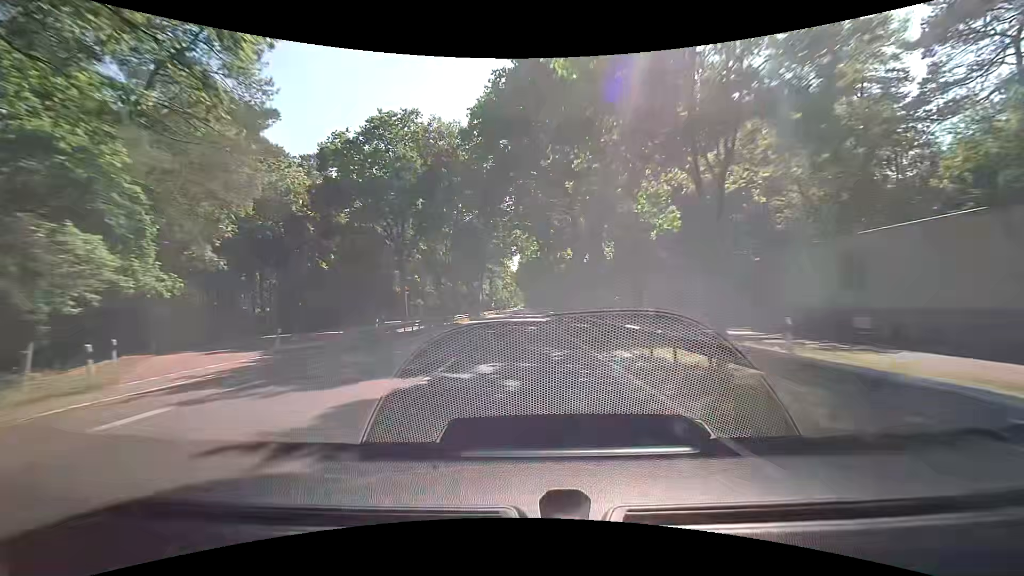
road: primary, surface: asphalt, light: Day
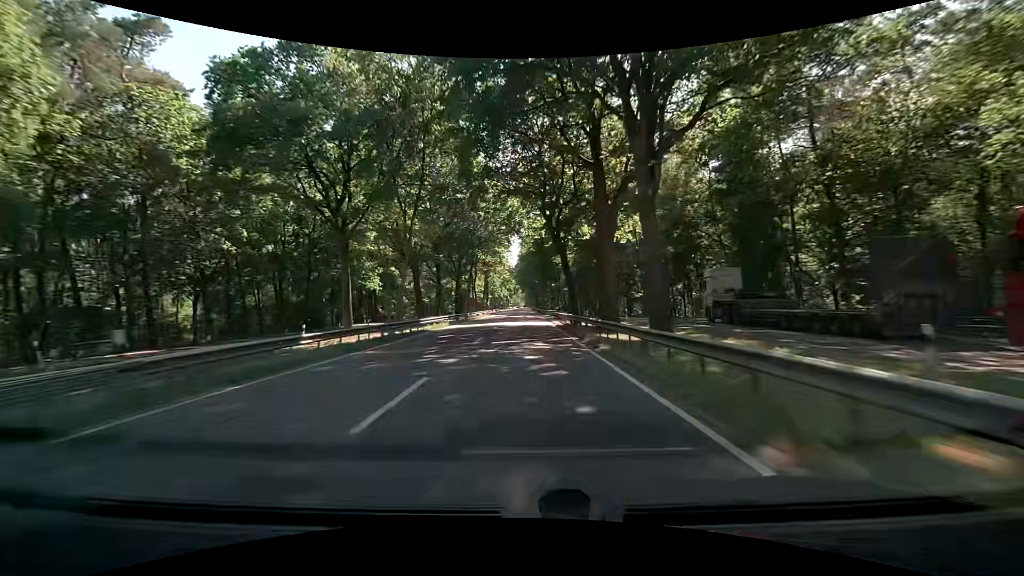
(0.0, +15.7) m; 0°
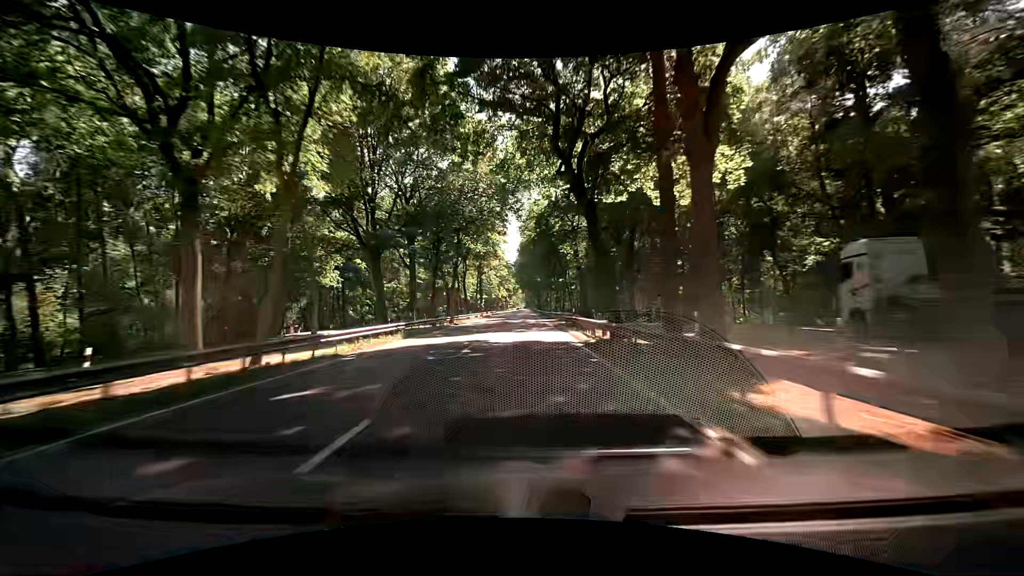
(0.0, +15.7) m; 0°
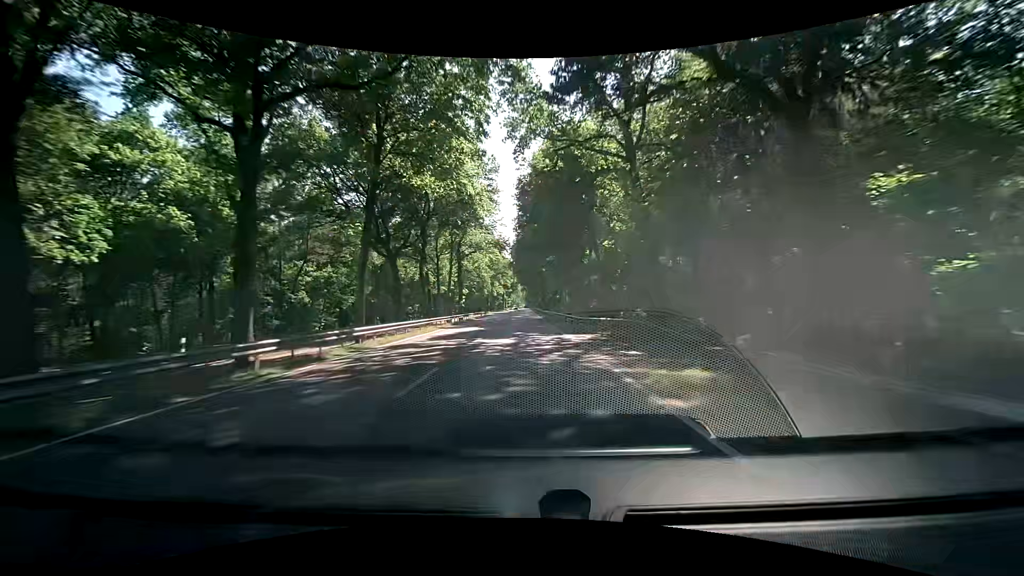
(+0.2, +31.5) m; 0°
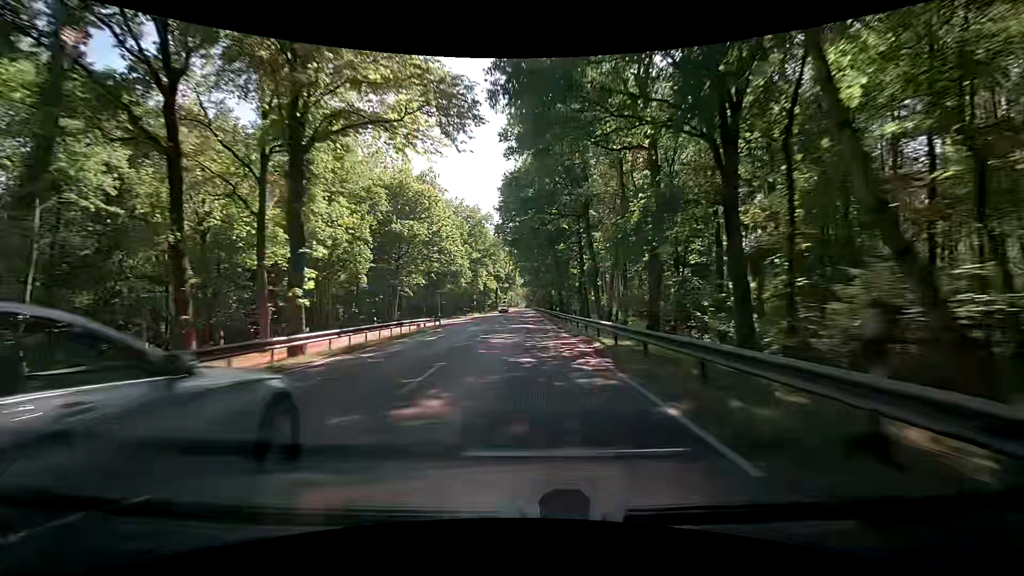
(+0.1, +47.4) m; 0°
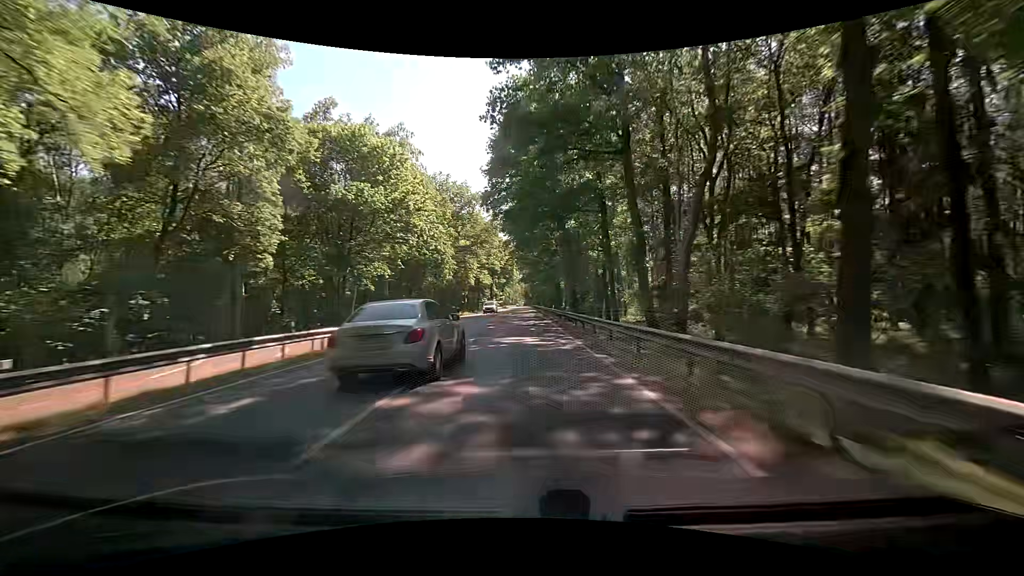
(0.0, +15.3) m; 0°
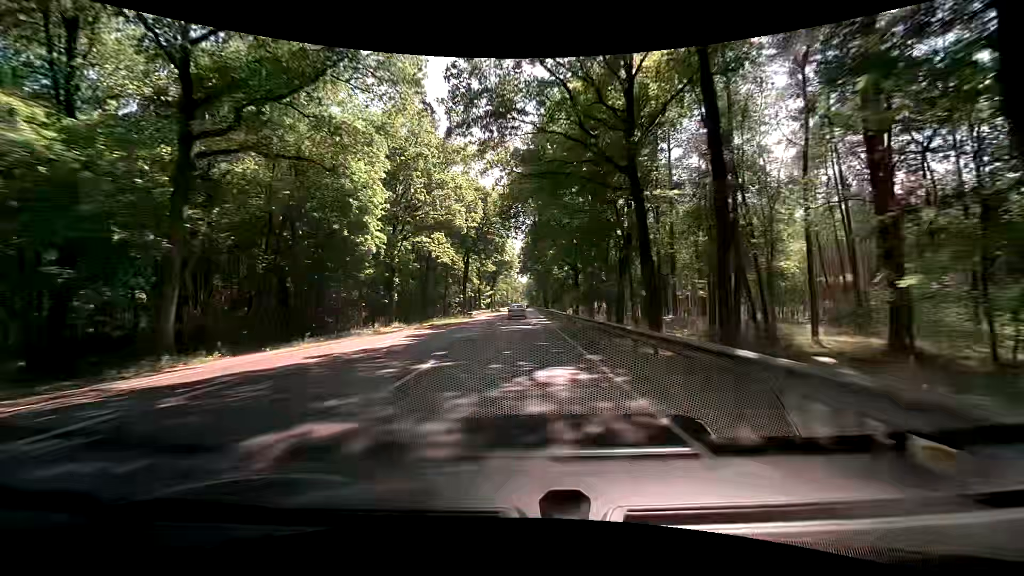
(+0.2, +56.0) m; 0°
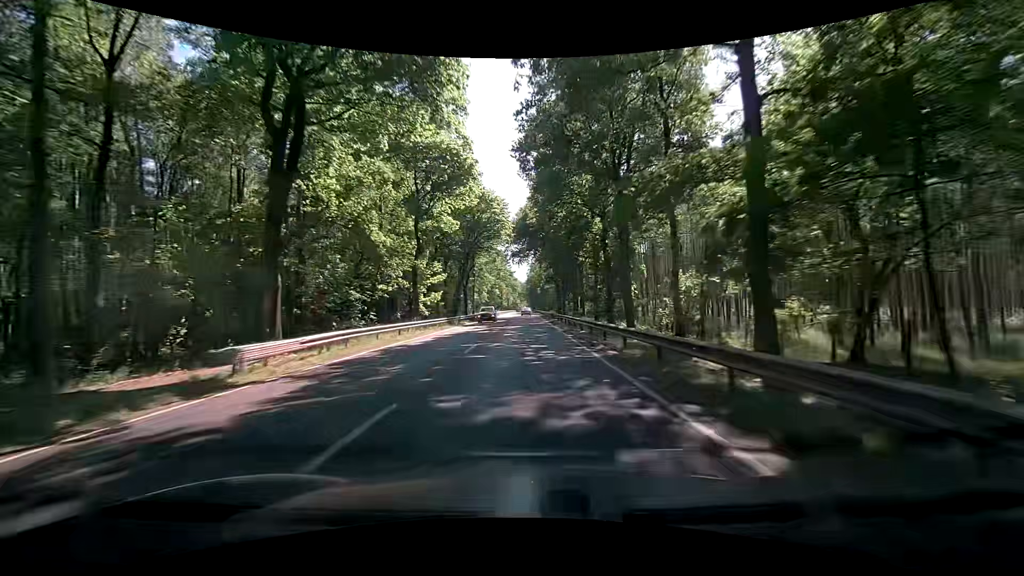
(0.0, +53.2) m; +1°
(0, +10) (0, +20) (0, +30) (0, +40) (0, +50) (0, +60) (0, +70) (0, +80) (0, +90) (0, +100) m
